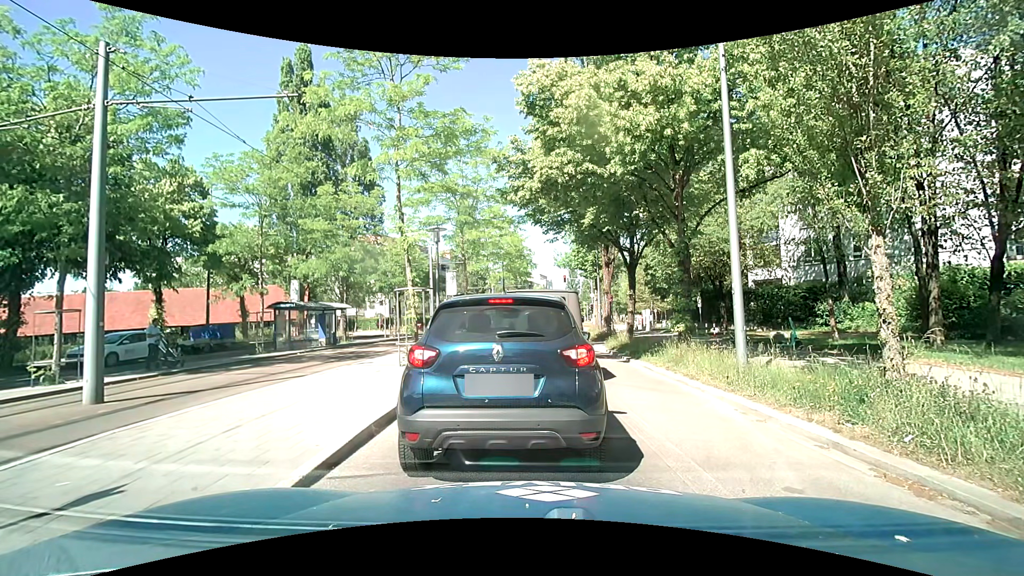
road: secondary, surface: asphalt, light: Day
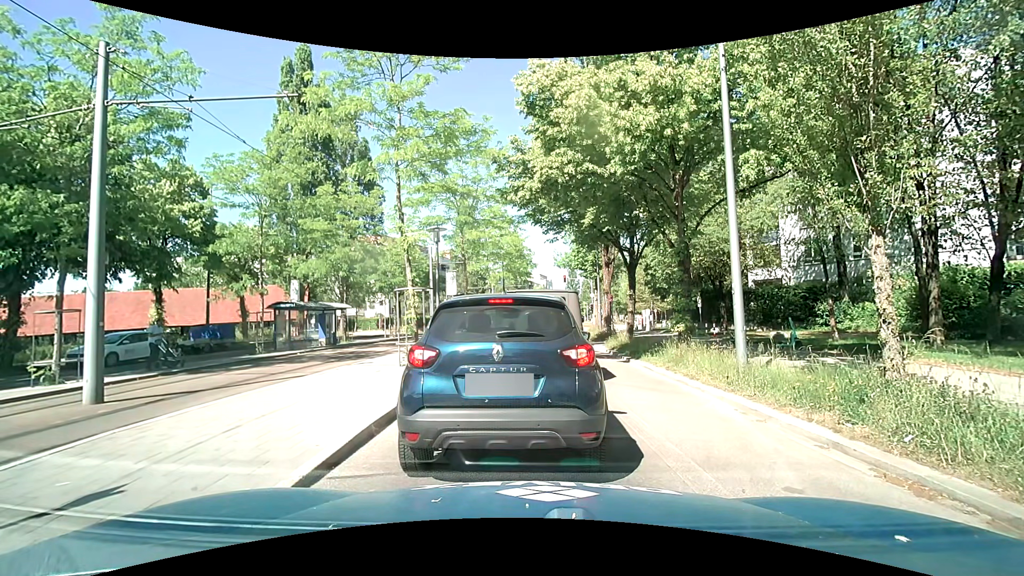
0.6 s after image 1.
(0.0, 0.0) m; 0°
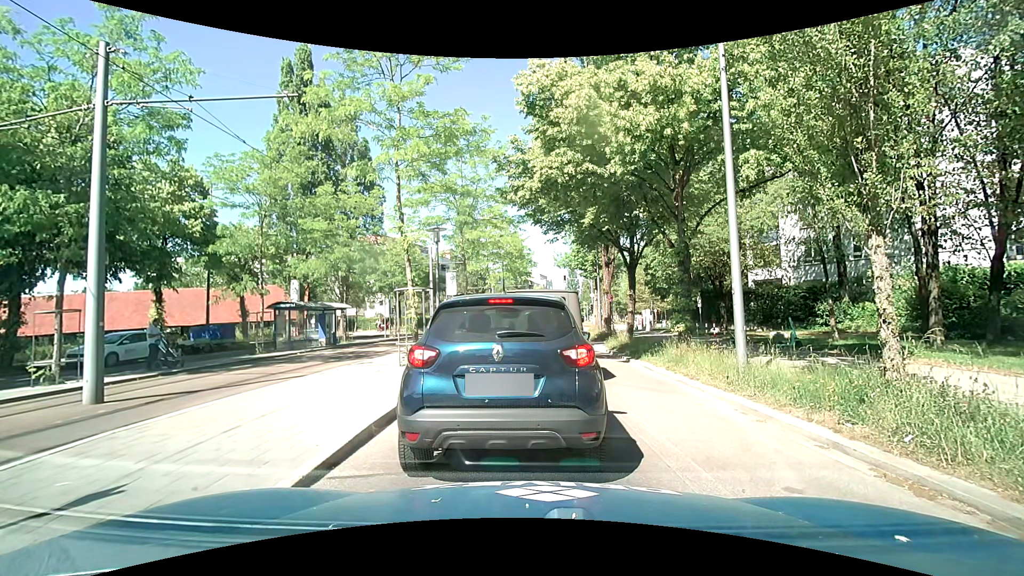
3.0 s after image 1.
(0.0, 0.0) m; 0°
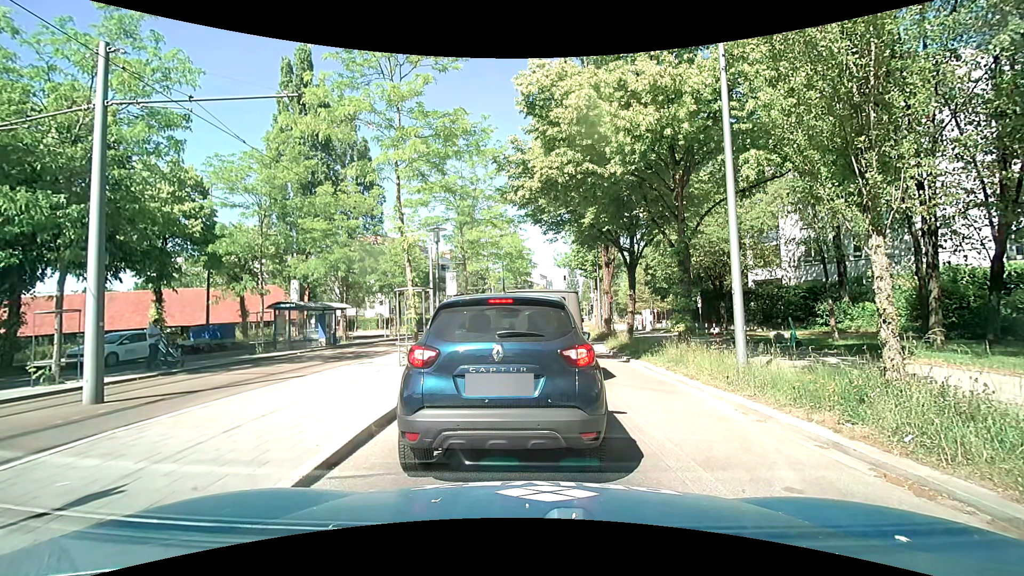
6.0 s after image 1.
(0.0, 0.0) m; 0°
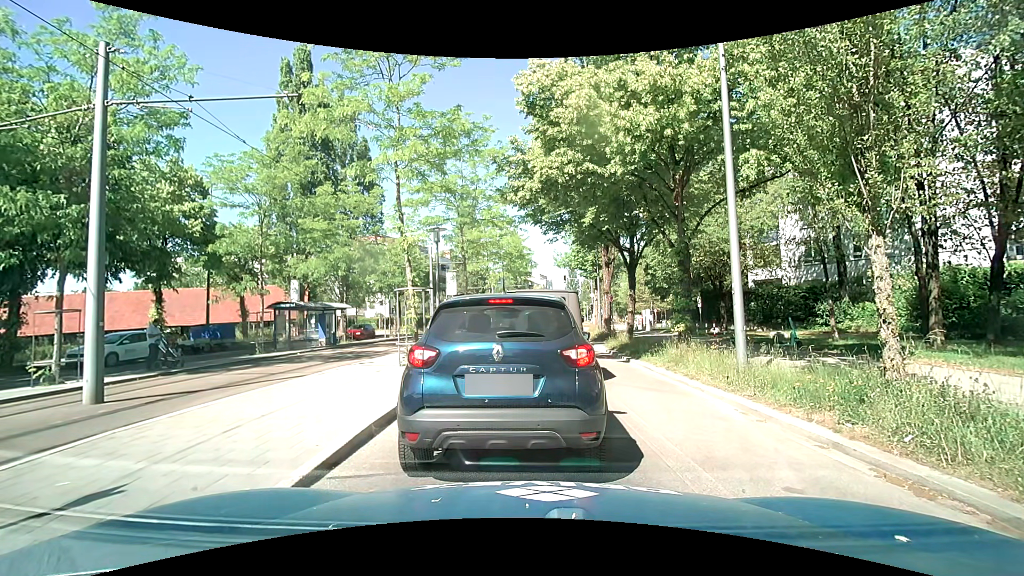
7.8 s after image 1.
(0.0, 0.0) m; 0°
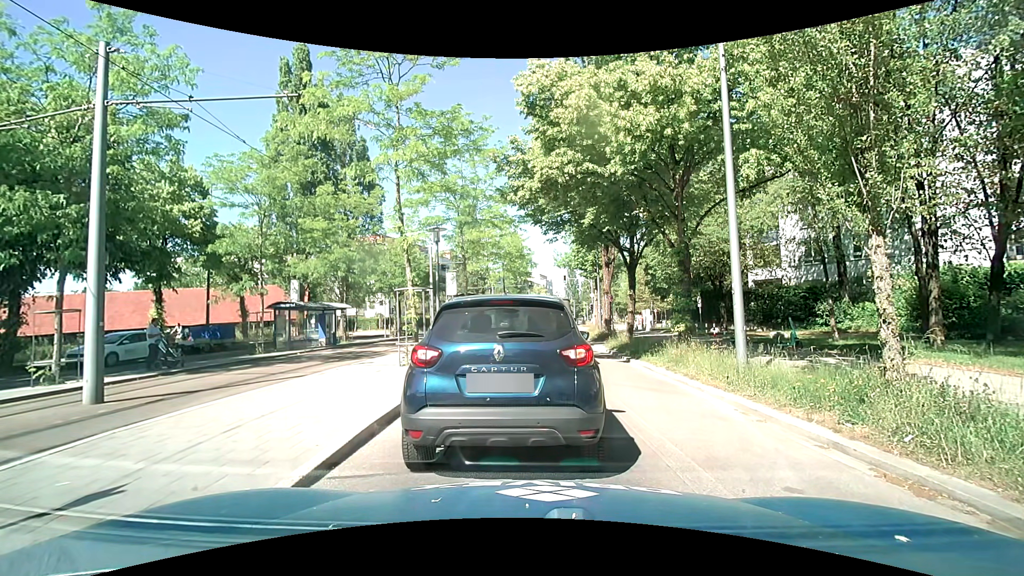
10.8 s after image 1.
(0.0, 0.0) m; 0°
